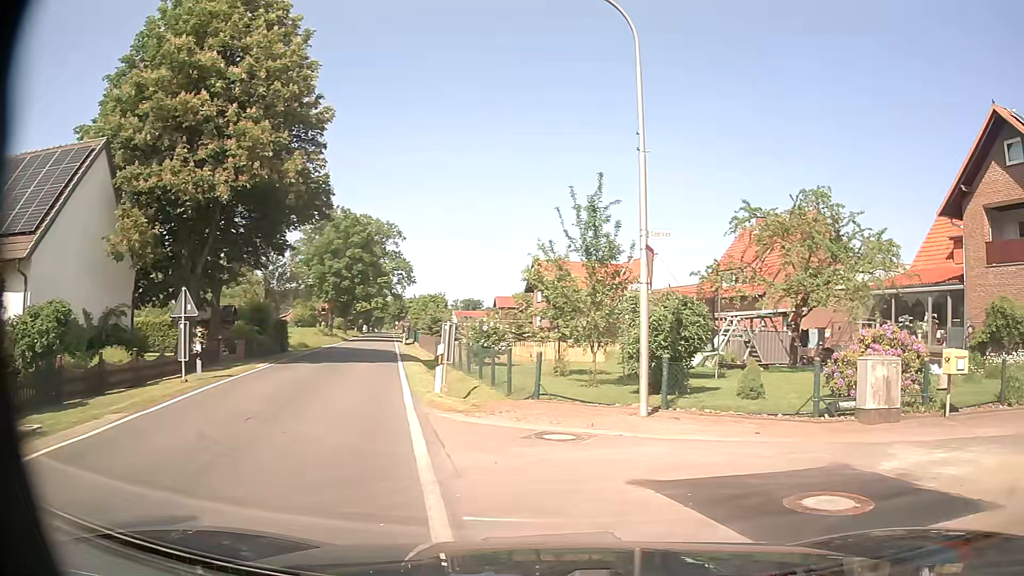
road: tertiary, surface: asphalt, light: Day
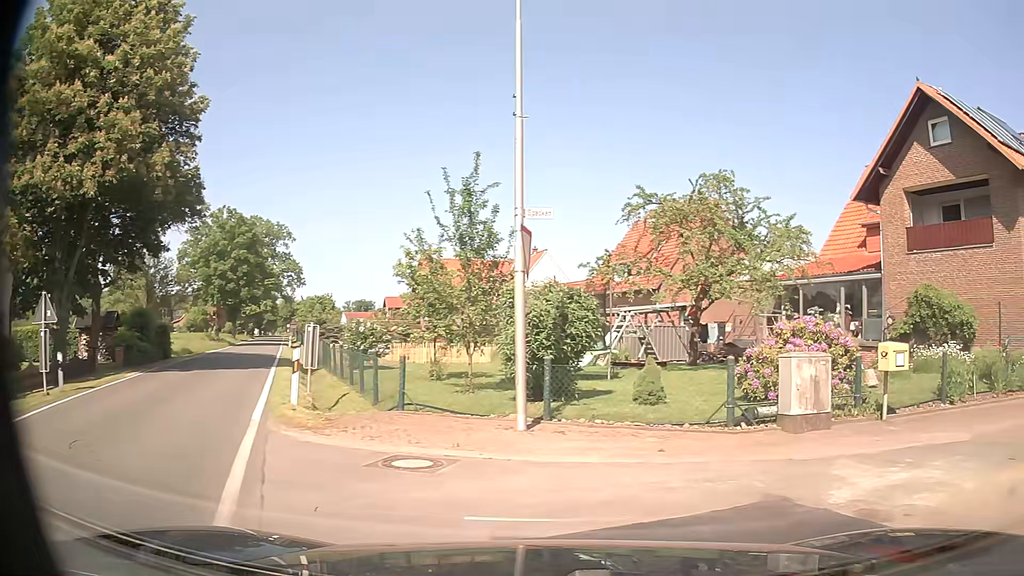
(+0.1, +1.8) m; +7°
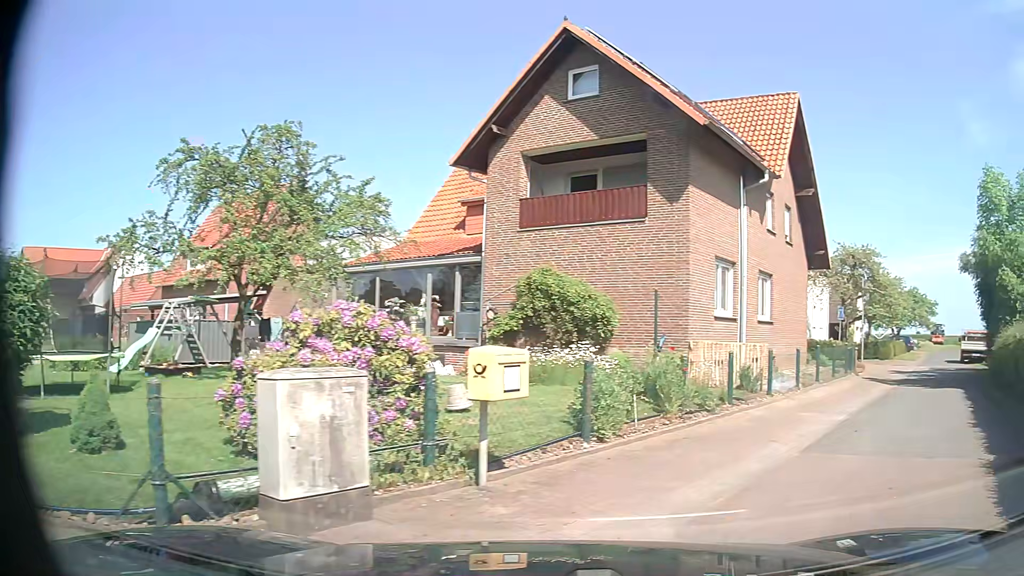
(+1.4, +4.8) m; +34°
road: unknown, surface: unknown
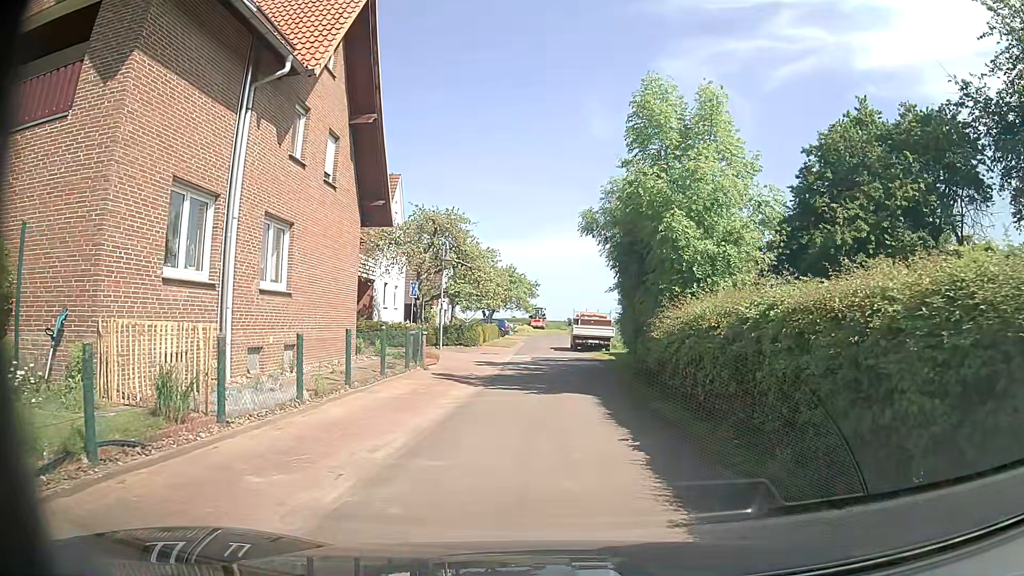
(+3.0, +6.8) m; +37°
